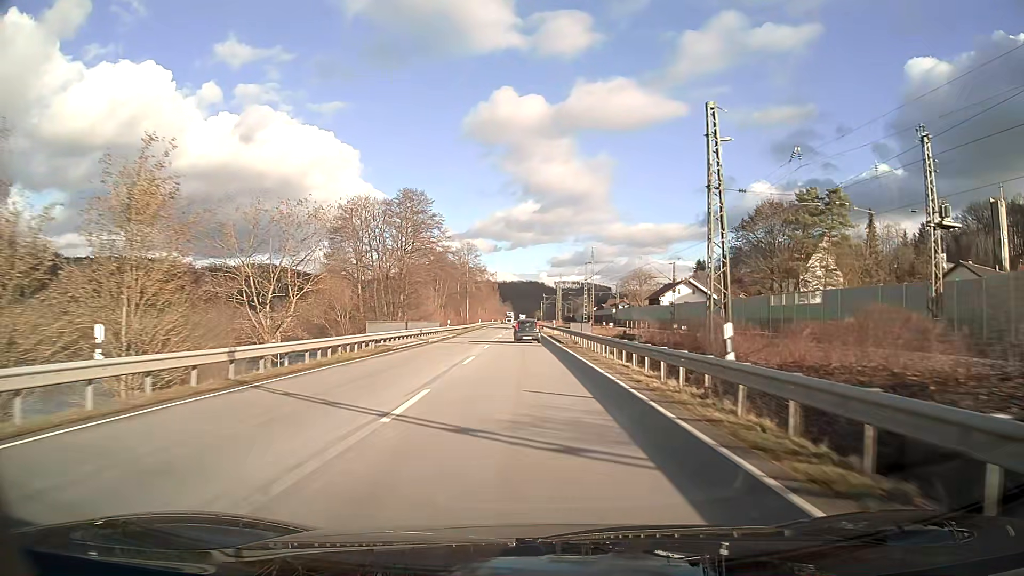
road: primary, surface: asphalt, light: Day
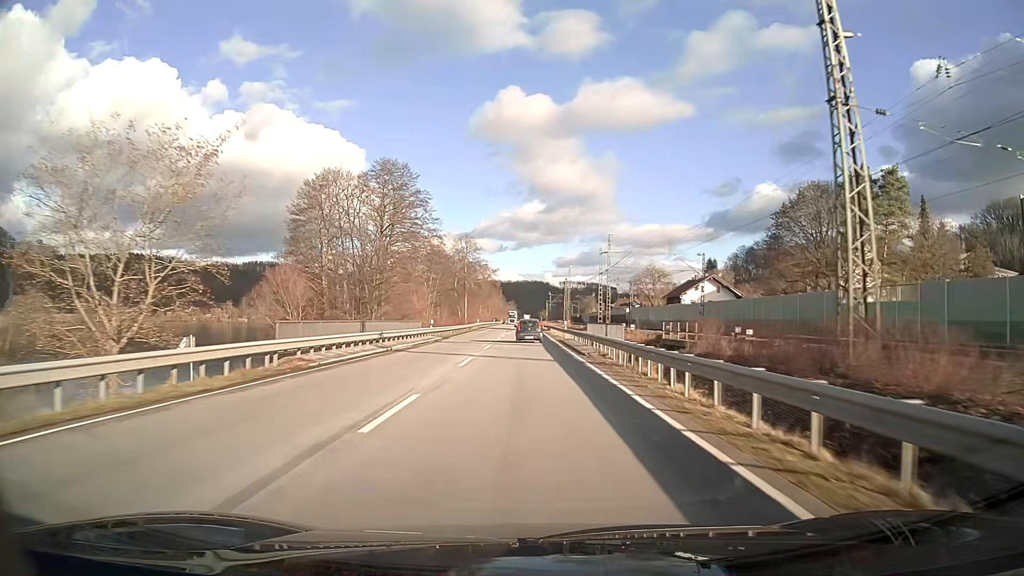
(0.0, +13.0) m; 0°
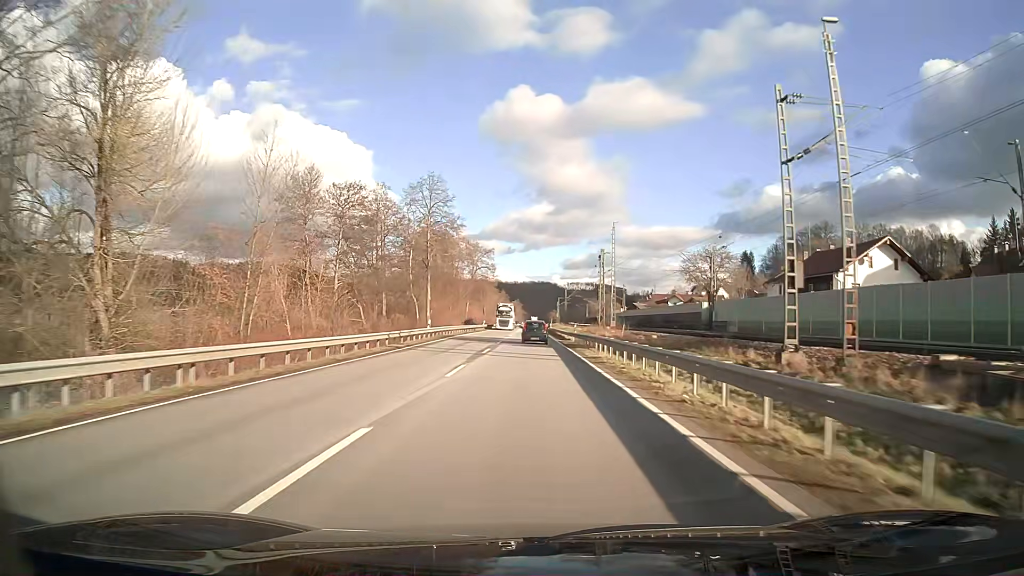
(-0.4, +52.3) m; 0°
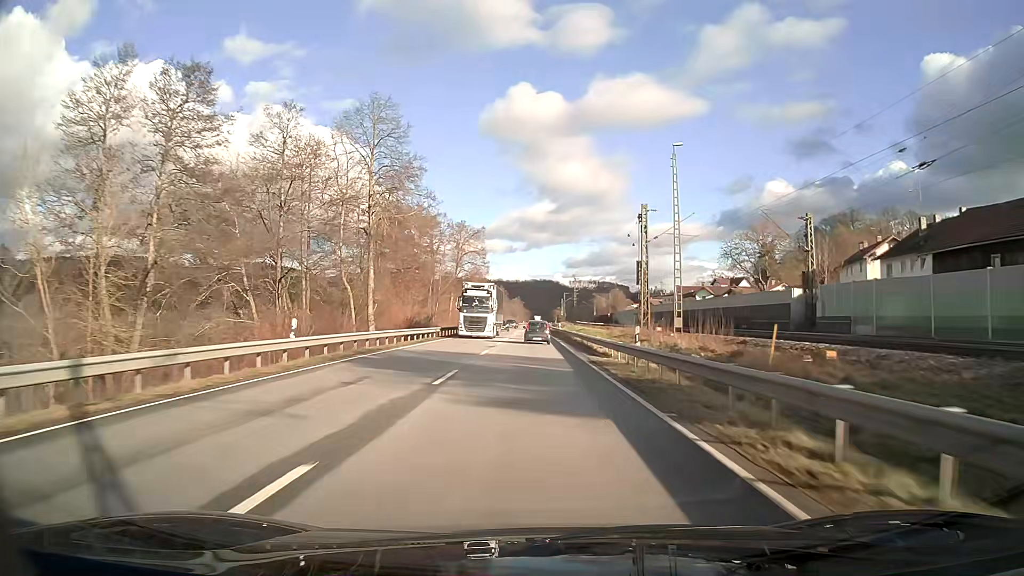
(0.0, +26.4) m; 0°
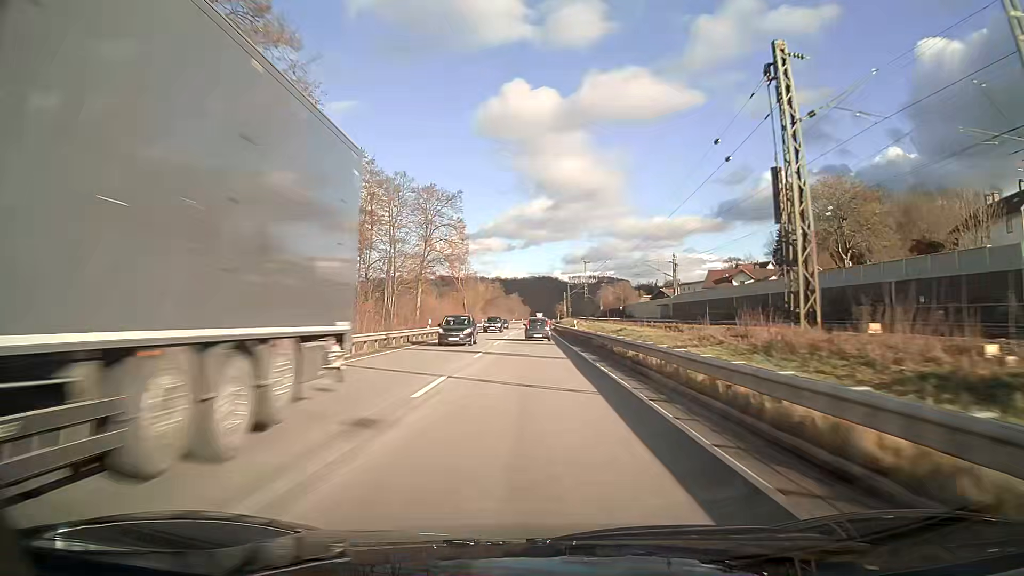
(0.0, +26.6) m; 0°
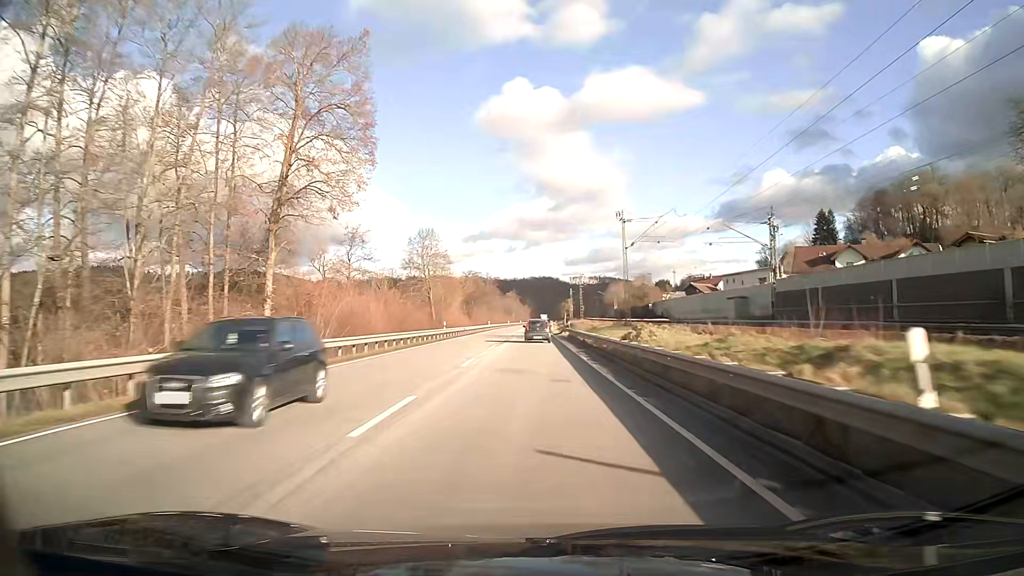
(0.0, +40.2) m; 0°
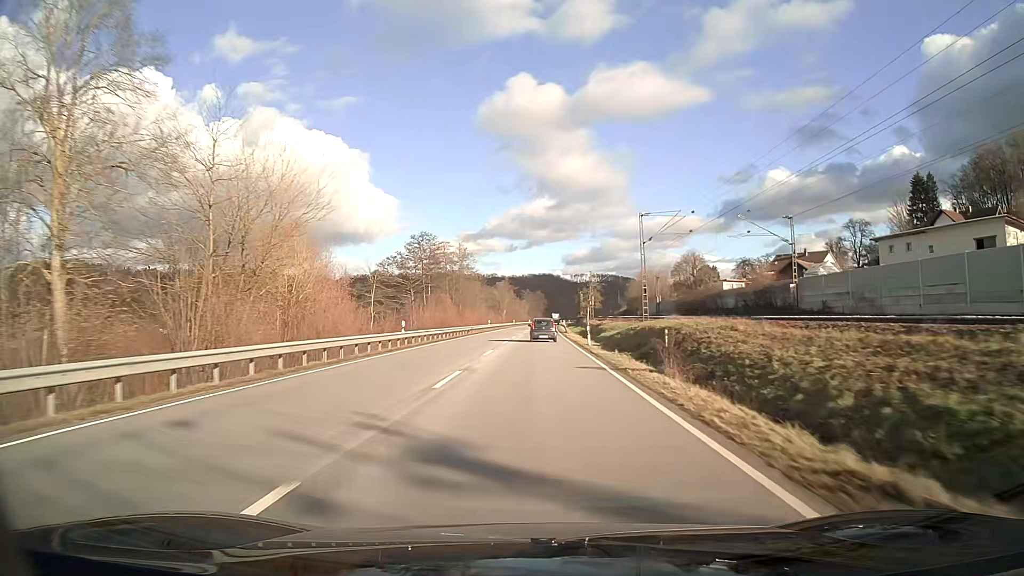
(-0.1, +67.0) m; 0°
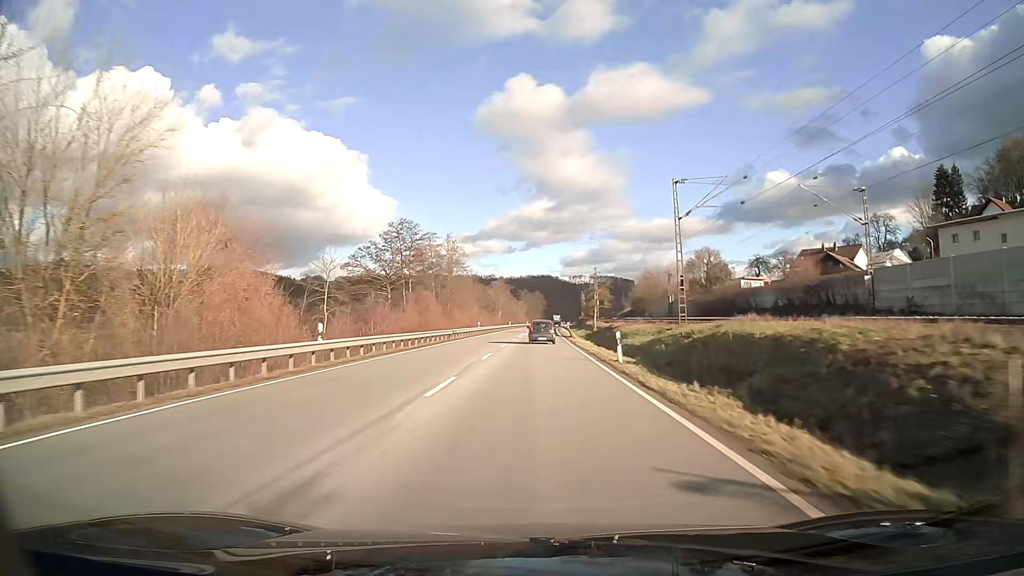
(0.0, +13.4) m; 0°
